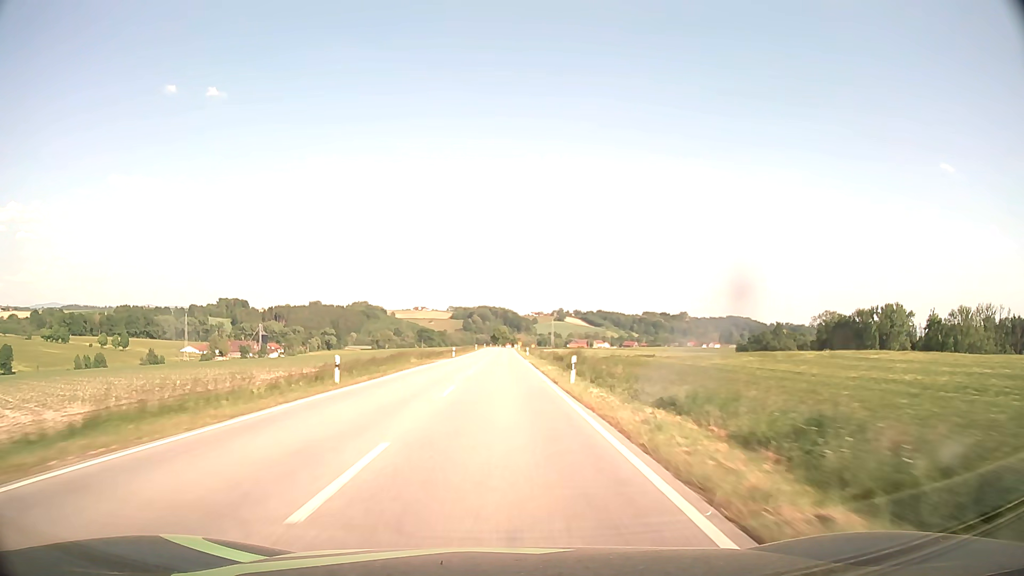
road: secondary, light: Day
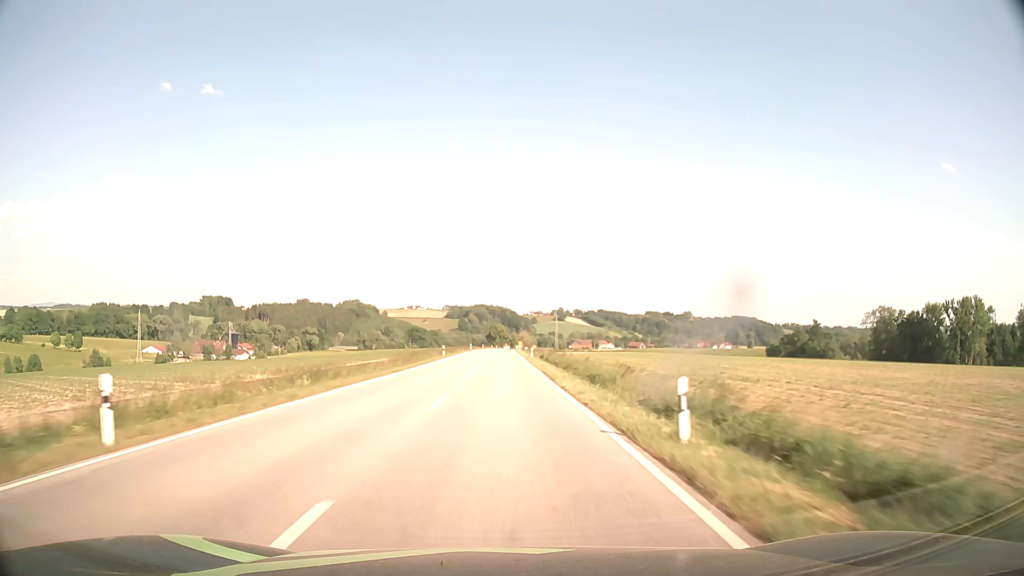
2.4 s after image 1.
(0.0, +63.4) m; 0°
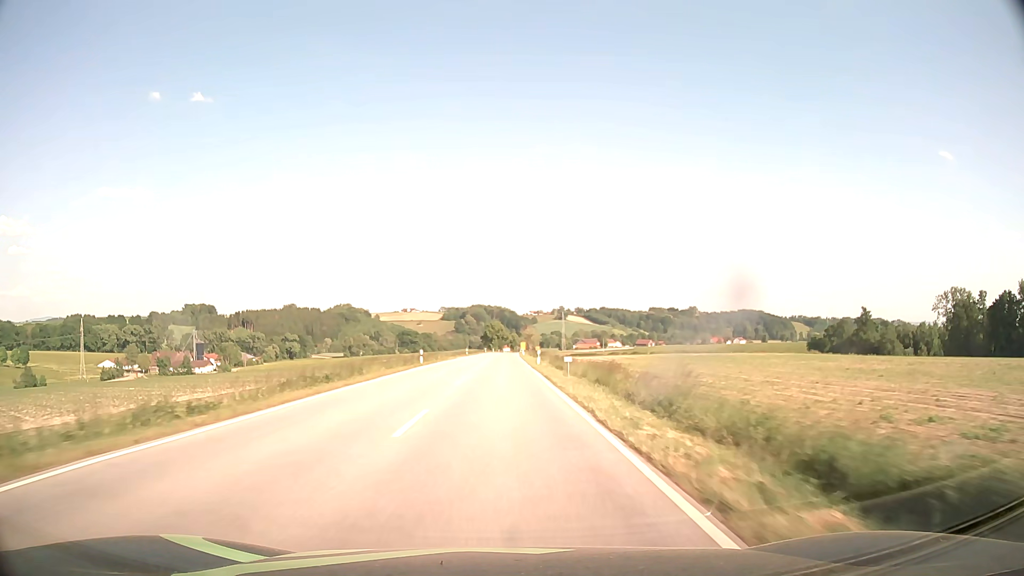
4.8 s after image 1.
(+0.2, +63.3) m; 0°
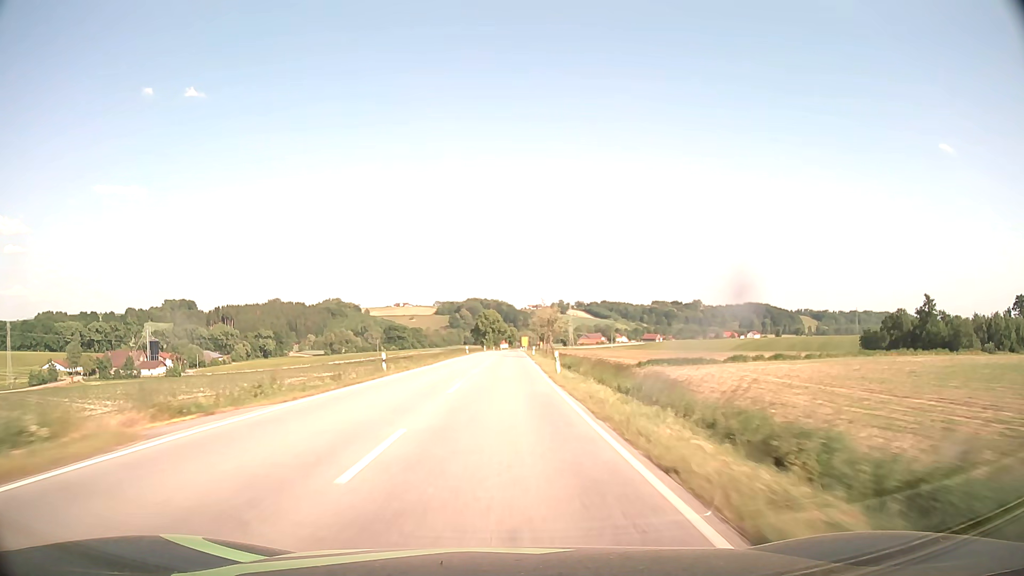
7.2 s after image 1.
(-0.1, +63.2) m; 0°
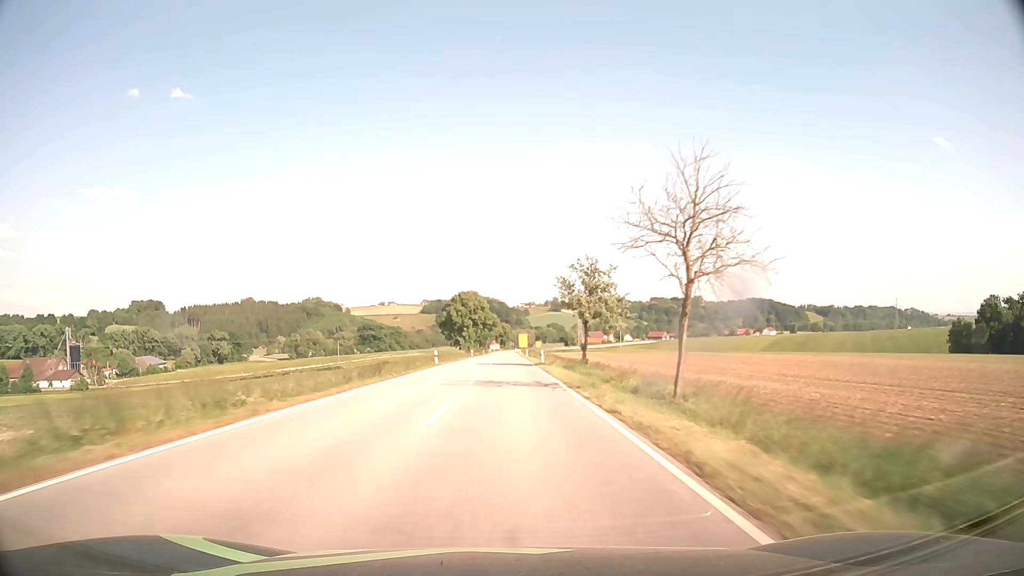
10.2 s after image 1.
(+0.6, +79.2) m; +1°
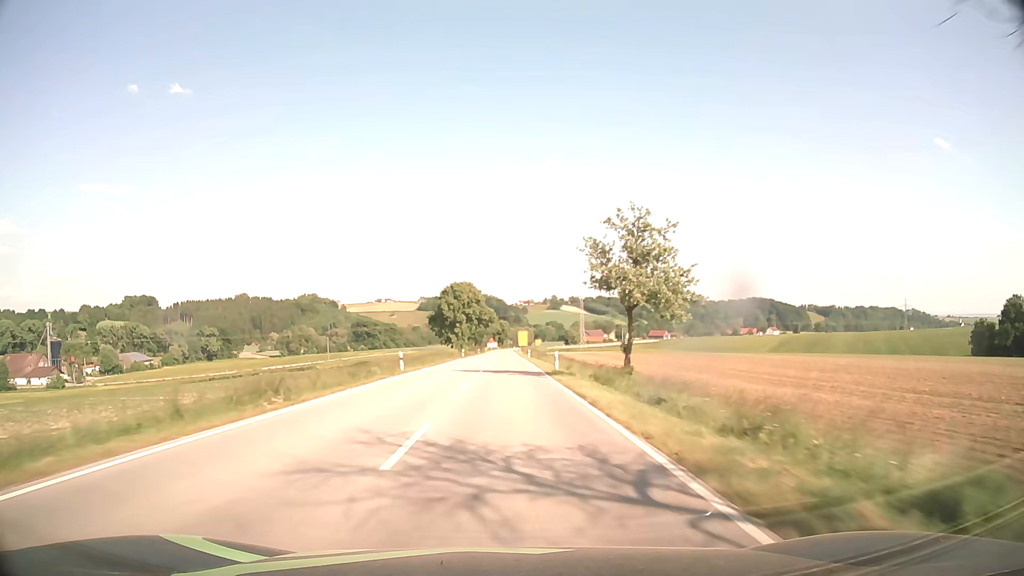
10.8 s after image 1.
(0.0, +15.8) m; 0°
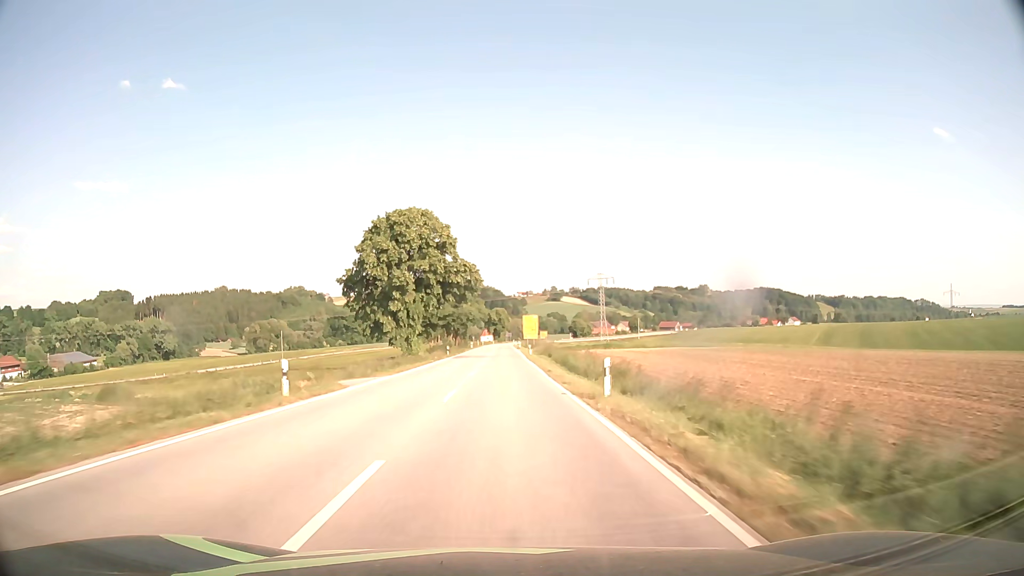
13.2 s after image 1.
(+0.3, +63.5) m; 0°
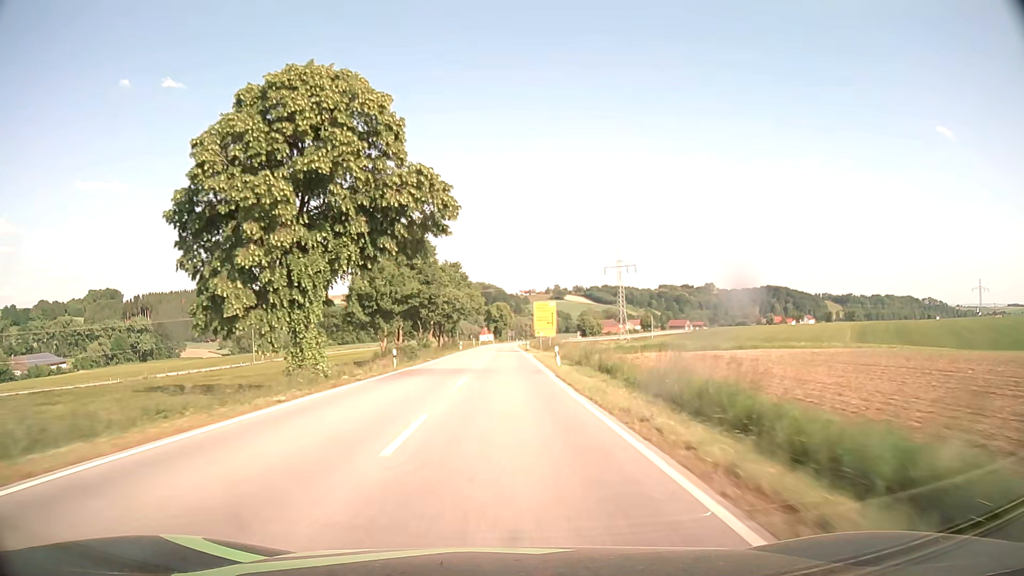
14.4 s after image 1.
(-0.1, +31.8) m; 0°
(0, +10) (0, +20) (0, +30) (0, +40) (0, +50) (0, +60) (0, +70) (0, +80) (0, +90) (0, +100) m
